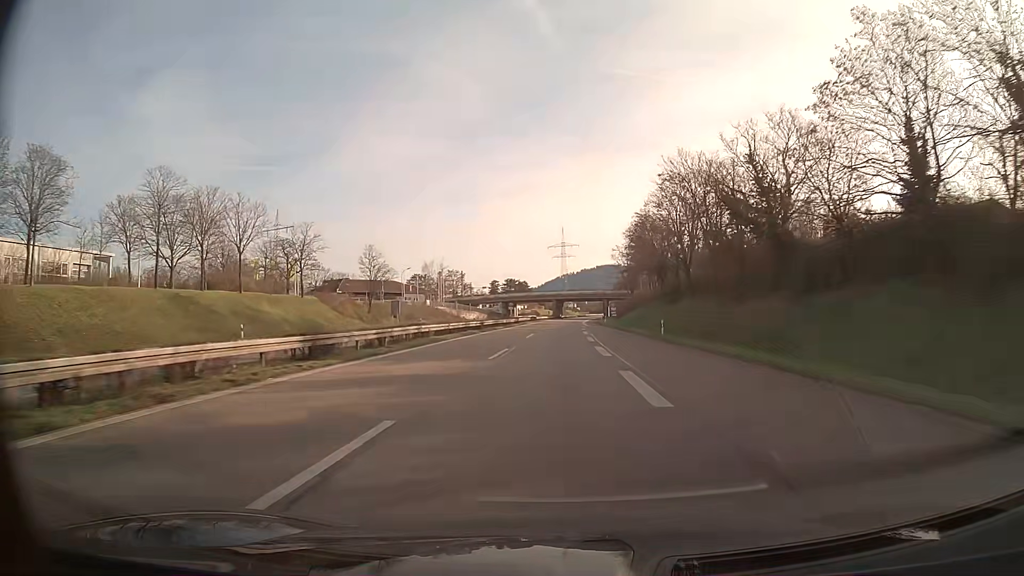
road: trunk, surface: asphalt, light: Day
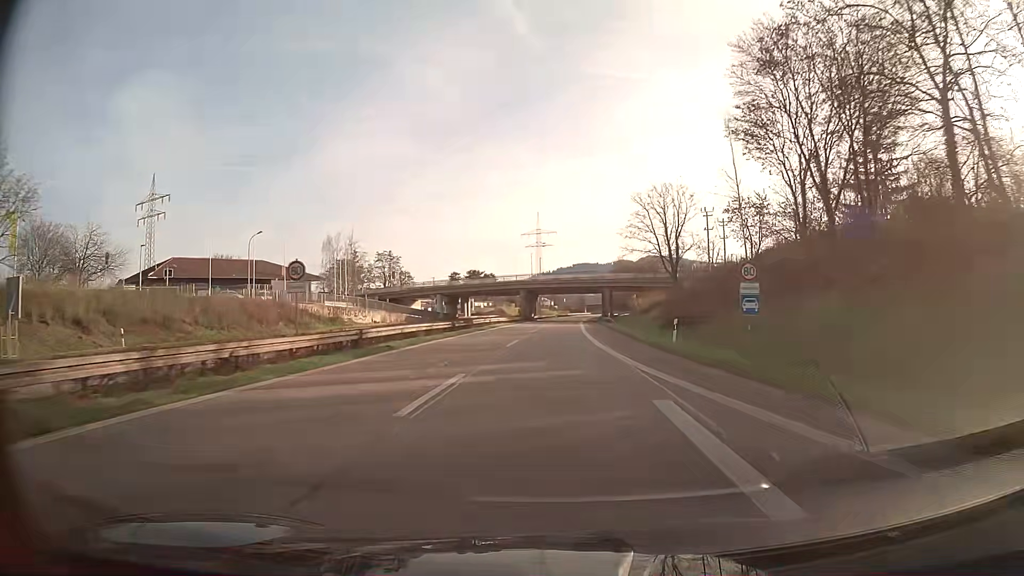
(+1.2, +65.7) m; +2°
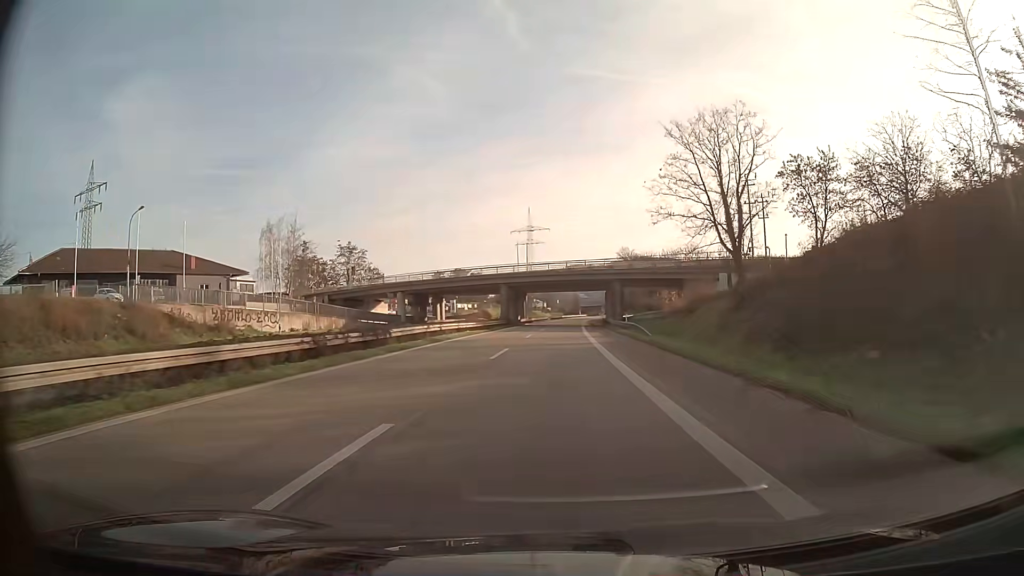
(+0.1, +24.5) m; +1°
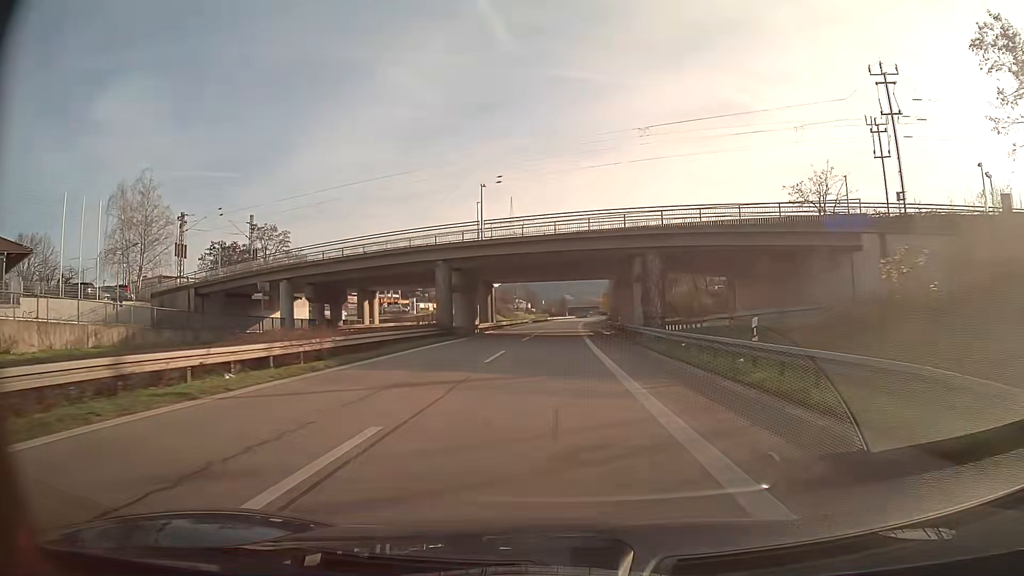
(+0.4, +36.0) m; +1°
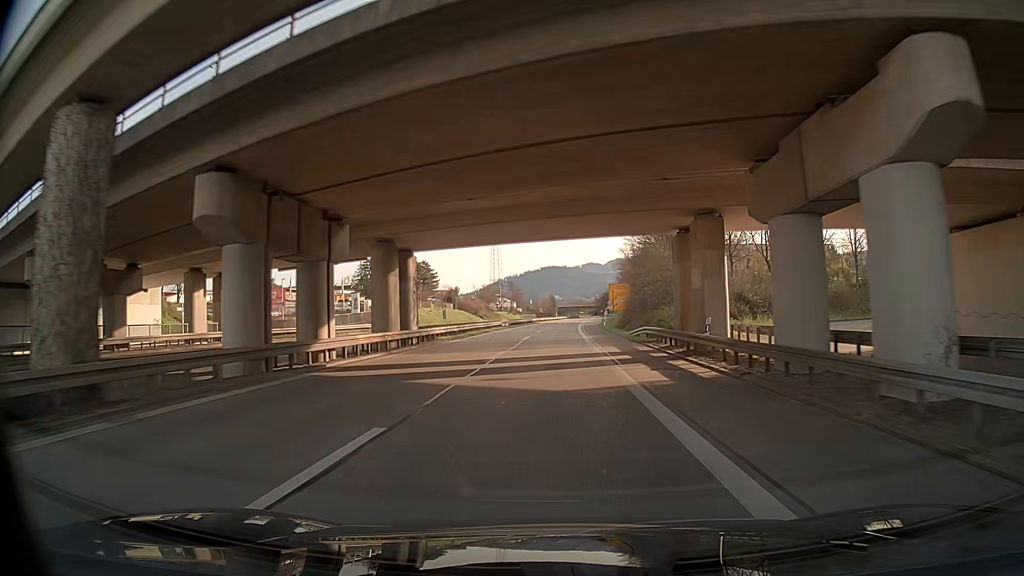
(+0.4, +36.1) m; +1°
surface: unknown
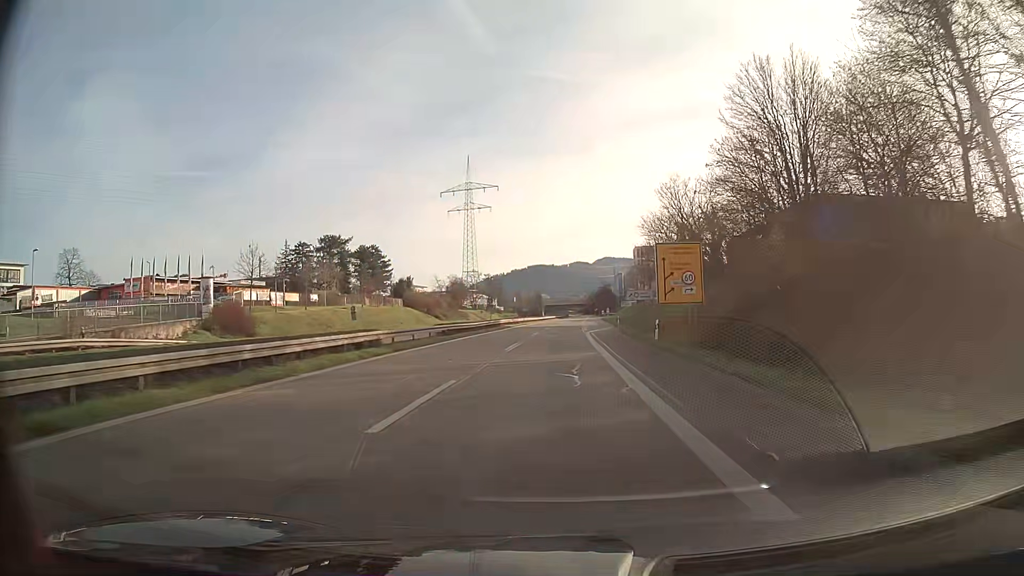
(+0.2, +48.4) m; +1°
